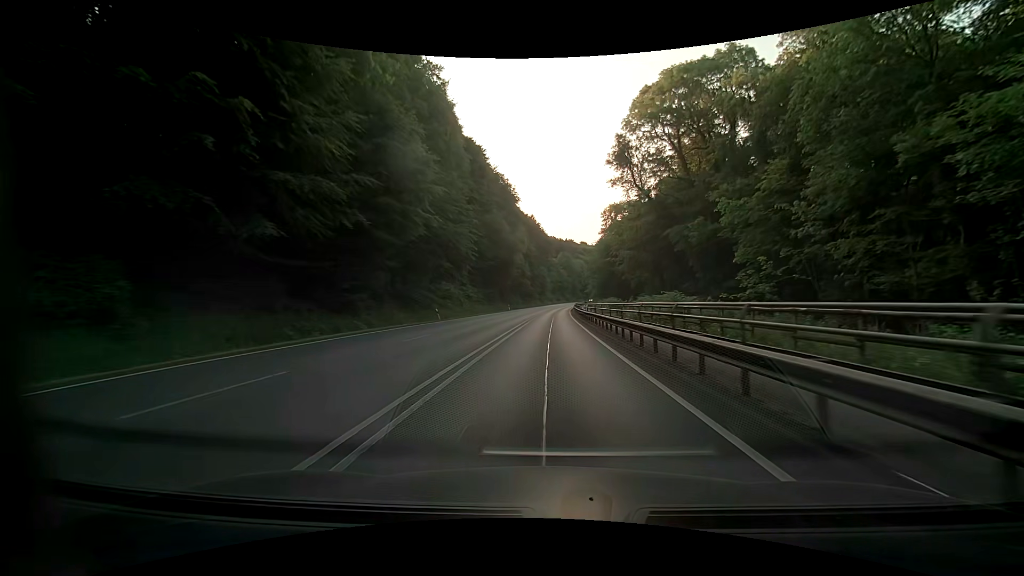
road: primary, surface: asphalt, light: Day
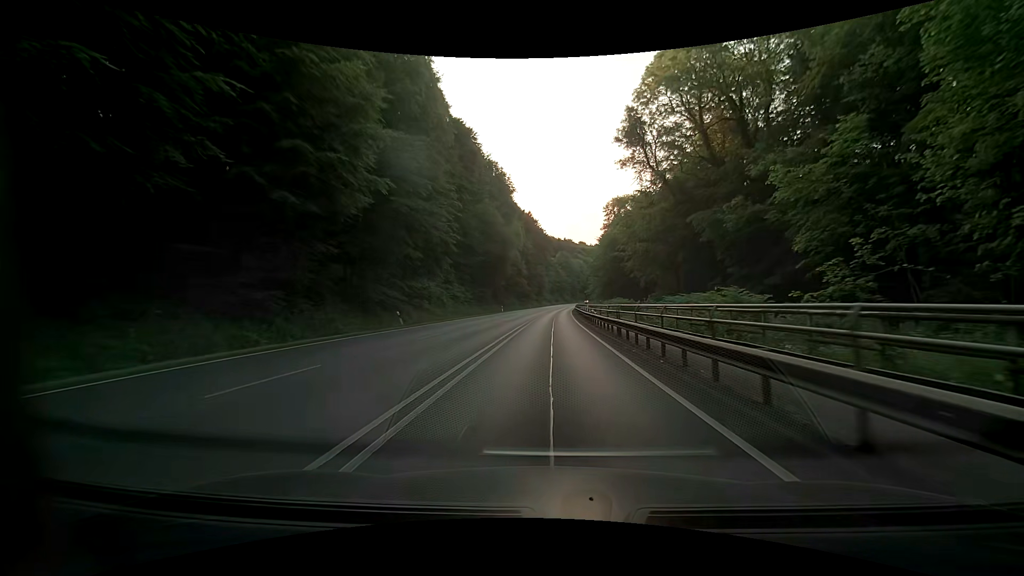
(+0.1, +10.5) m; +1°
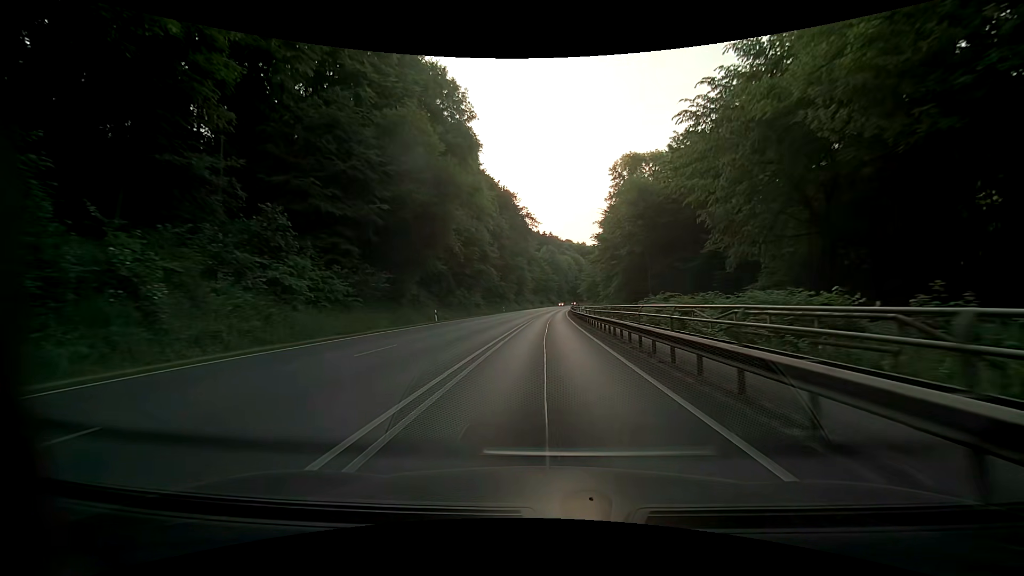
(+0.3, +41.8) m; +1°
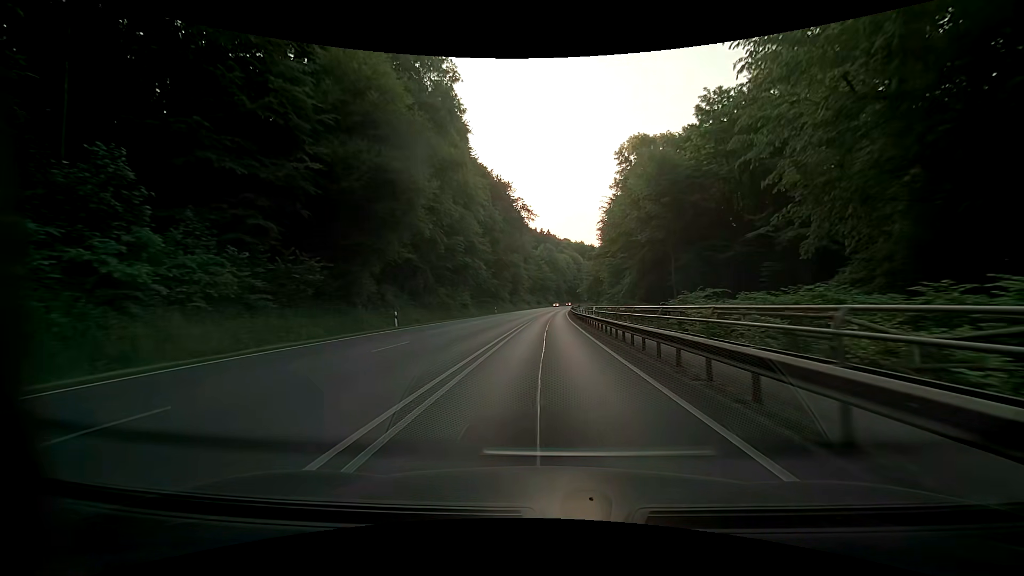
(+0.1, +10.7) m; 0°
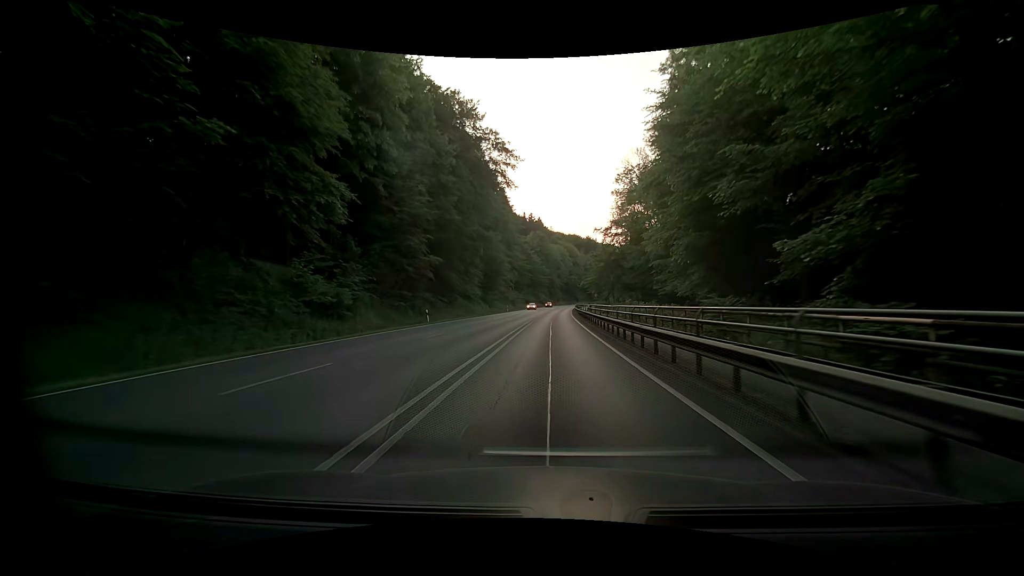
(+1.1, +43.2) m; +2°
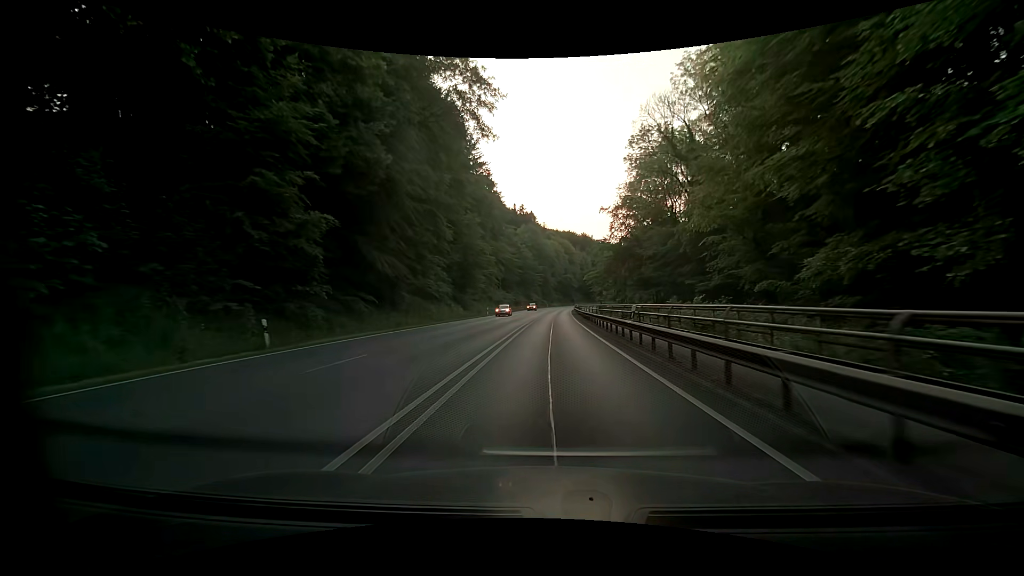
(+0.2, +21.7) m; +1°
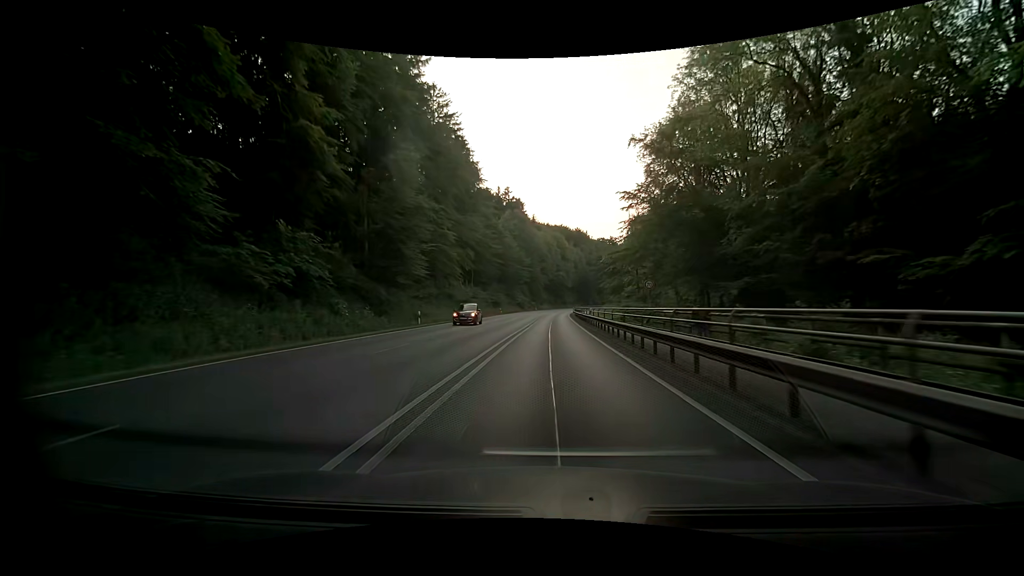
(+0.4, +32.4) m; +1°
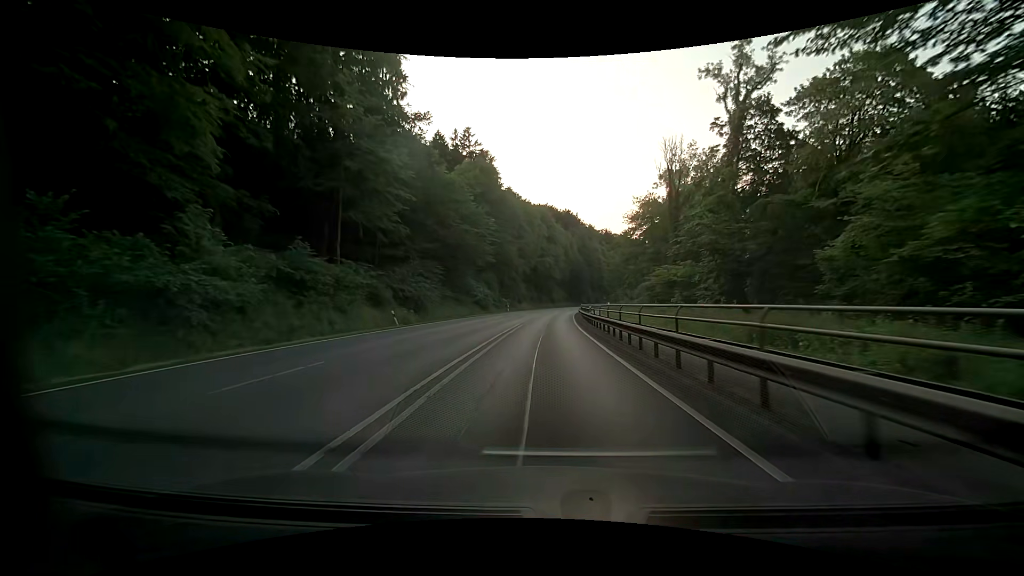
(+1.6, +54.0) m; +3°
(0, +10) (0, +20) (0, +30) (0, +40) (+1, +50) (+1, +60) (+2, +70) (+3, +80) (+4, +90) (+5, +100) m
